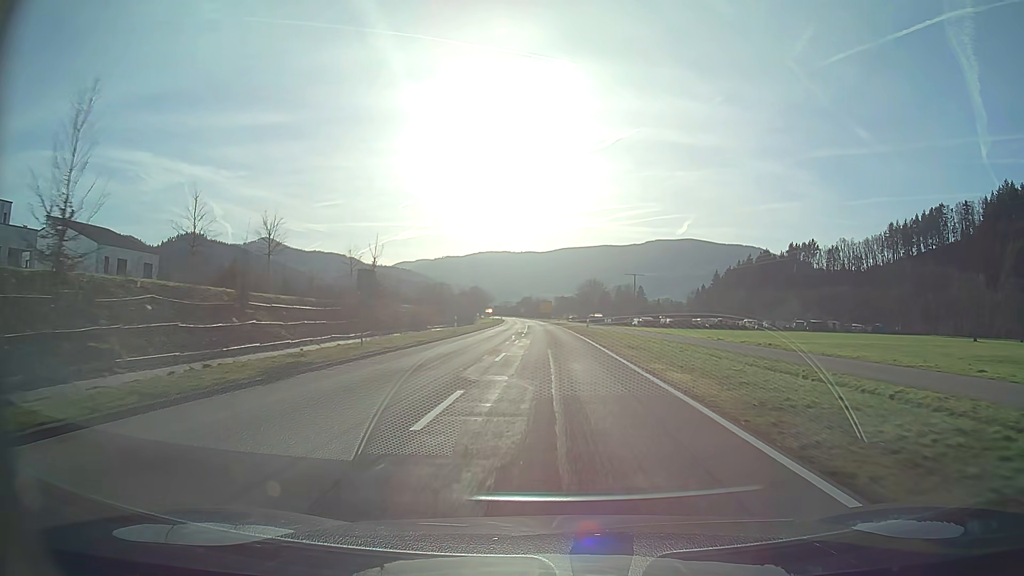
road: secondary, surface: asphalt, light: Day
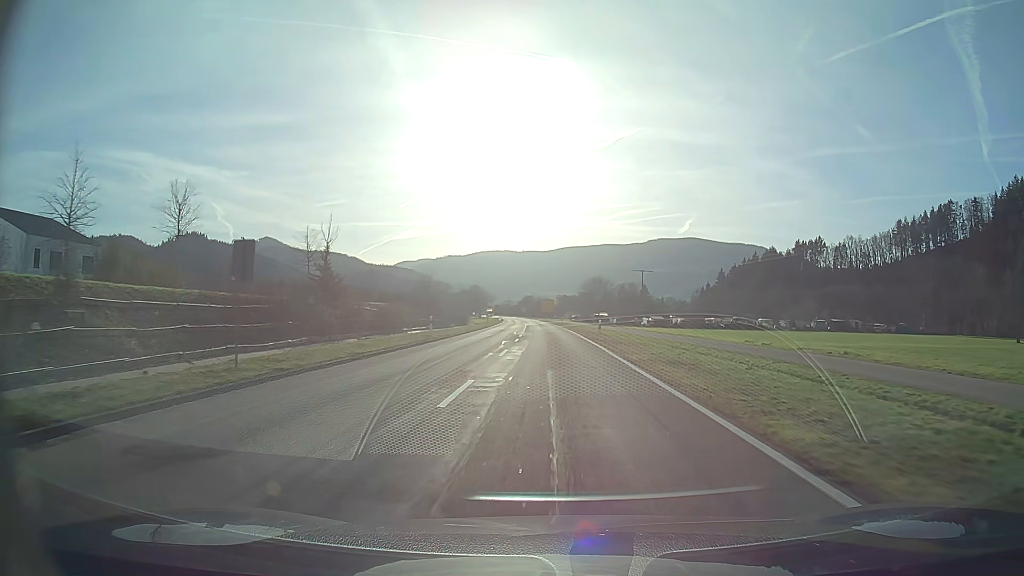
(0.0, +10.2) m; 0°
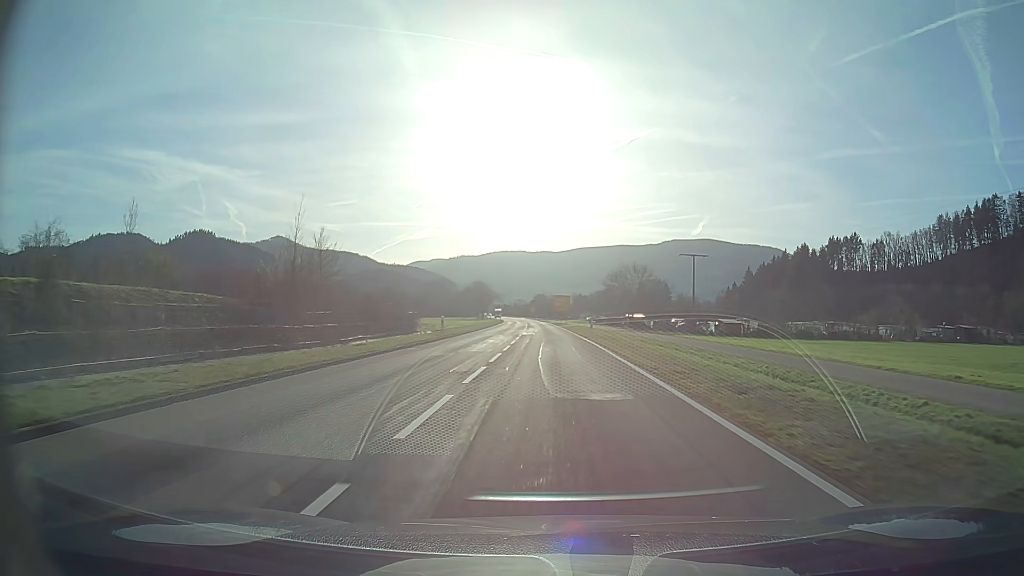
(-0.4, +41.0) m; -1°
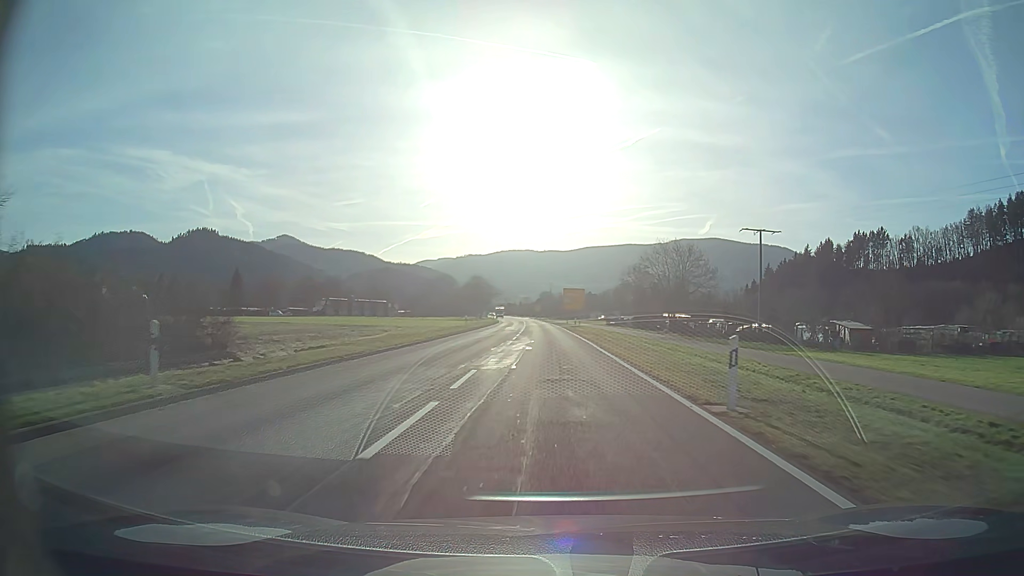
(-0.2, +31.0) m; -1°
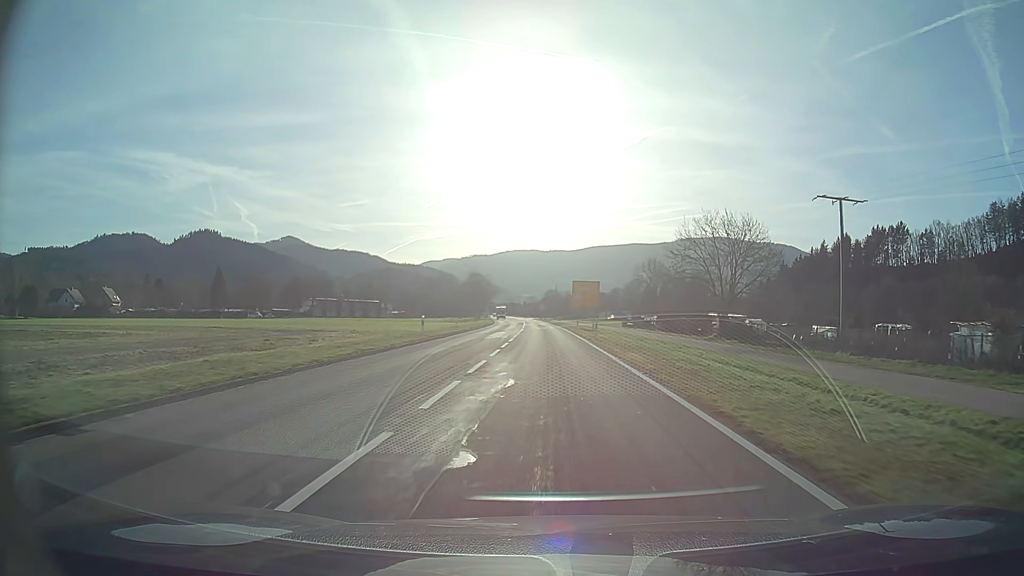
(-0.1, +20.7) m; -1°
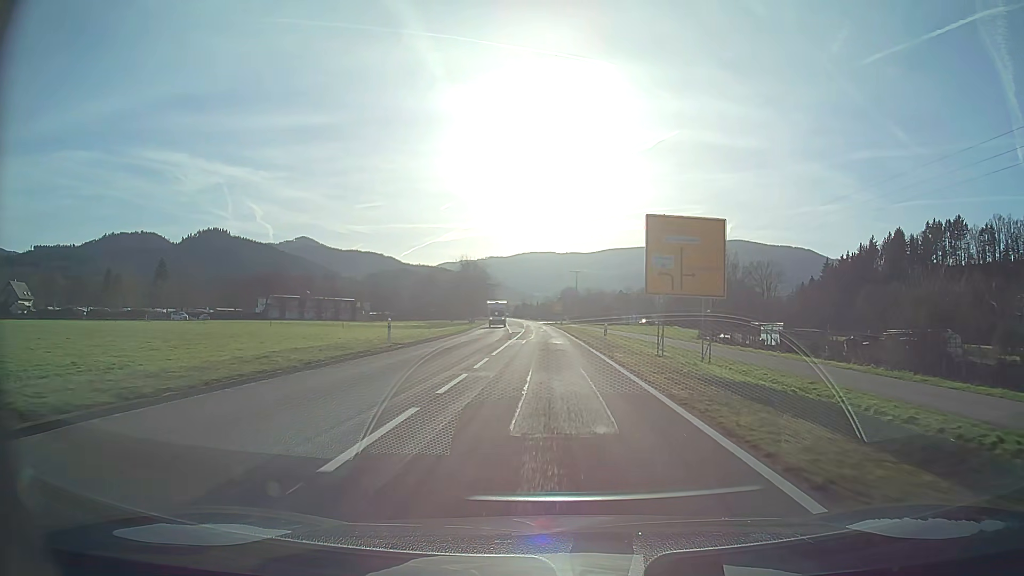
(-0.6, +52.0) m; -1°
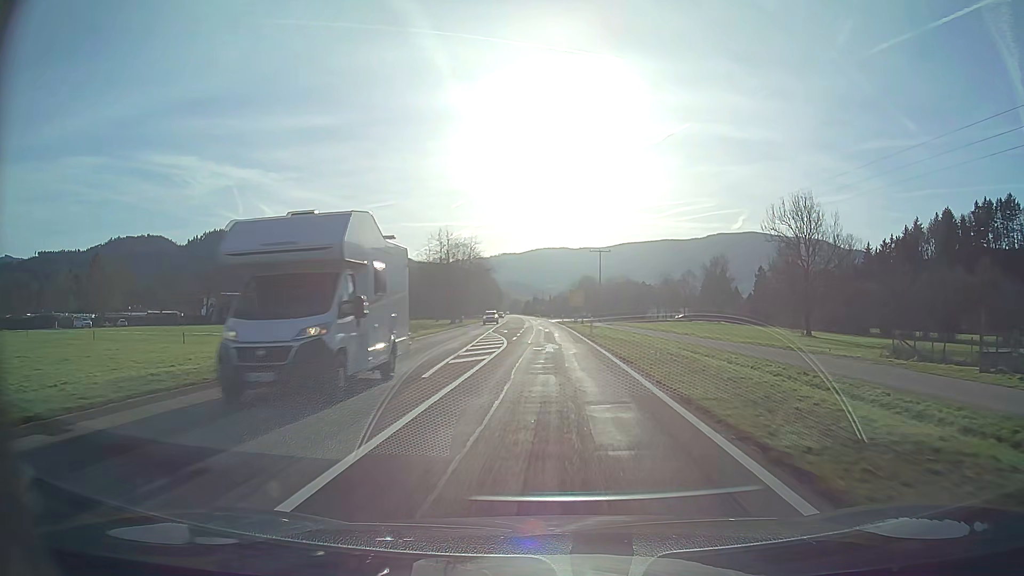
(-0.4, +41.6) m; -1°
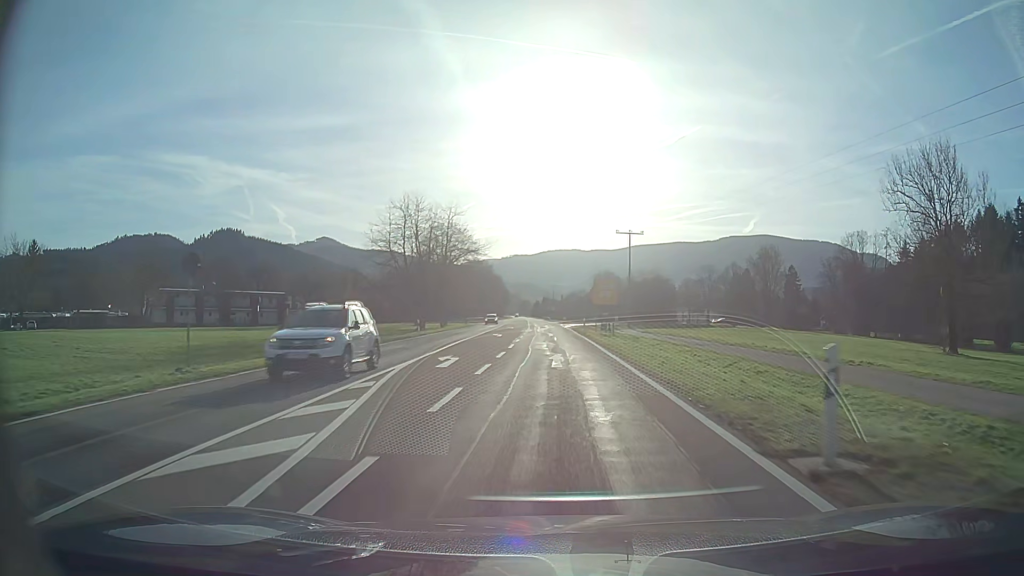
(-0.3, +31.2) m; -1°
(0, +10) (0, +20) (0, +30) (0, +40) (-1, +50) (-1, +60) (-1, +70) (-1, +80) (-2, +90) (-2, +100) m
